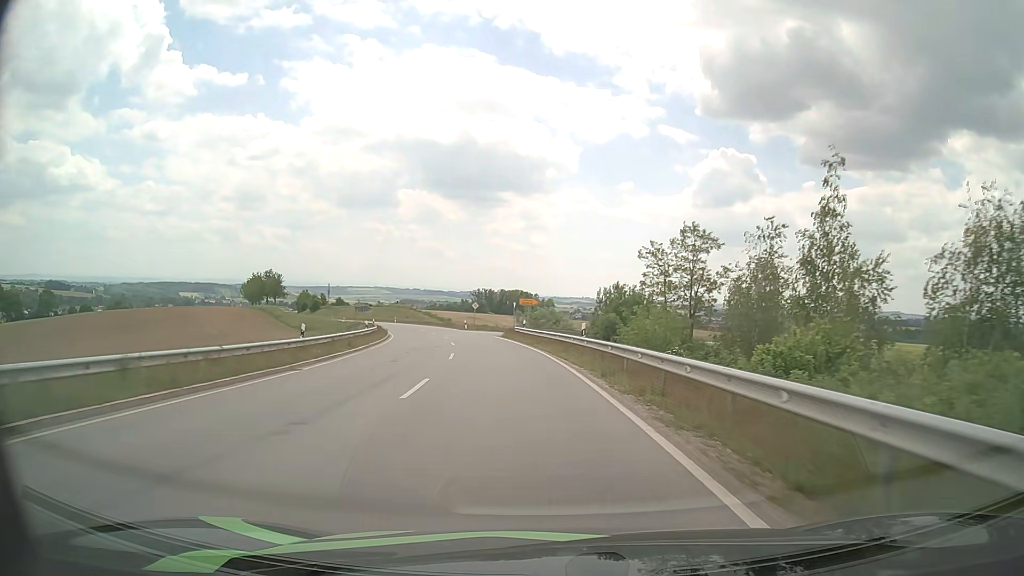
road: secondary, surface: asphalt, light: Day
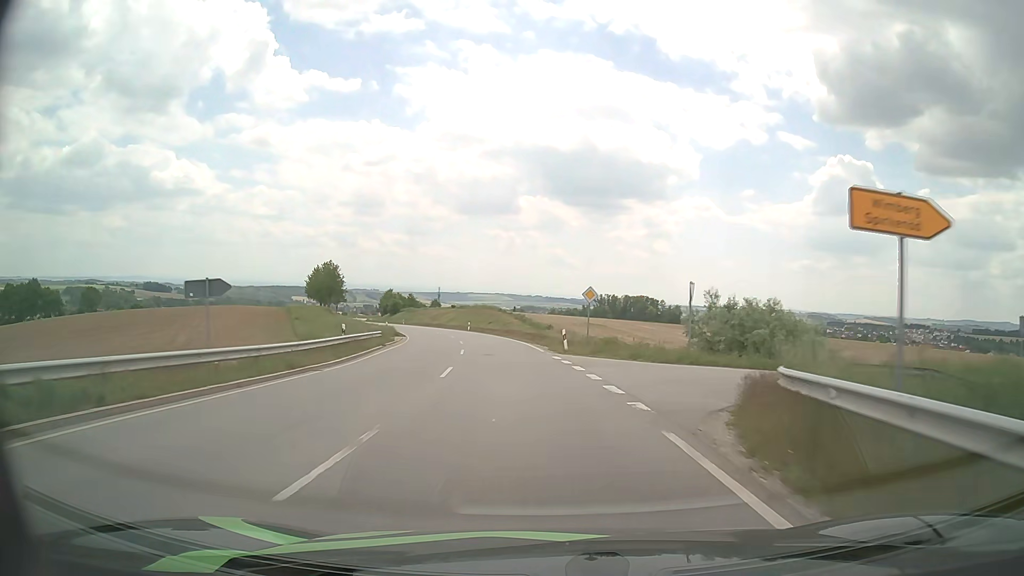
(-4.0, +43.1) m; -10°
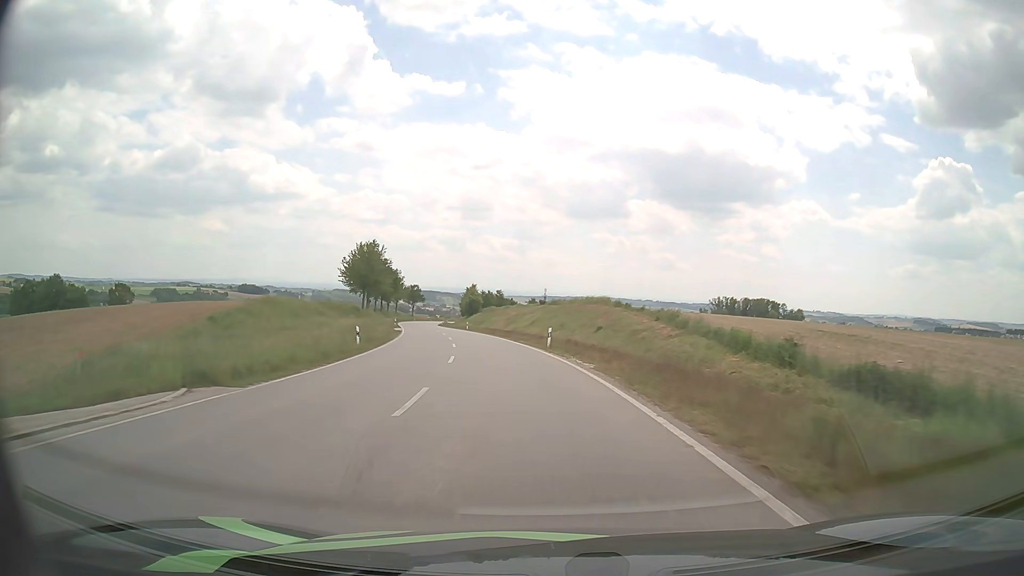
(-3.5, +43.6) m; -9°
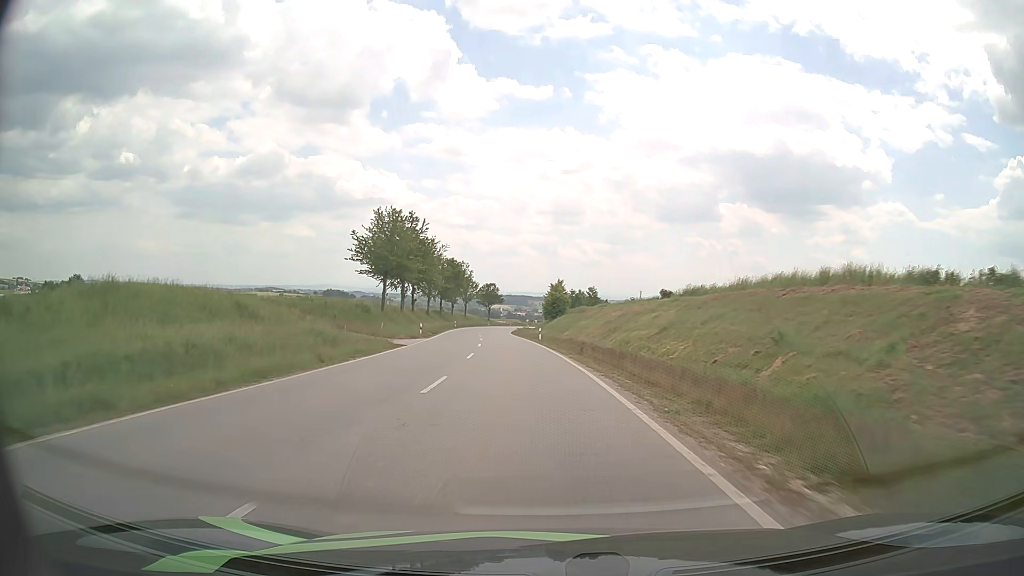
(-2.2, +32.9) m; -8°
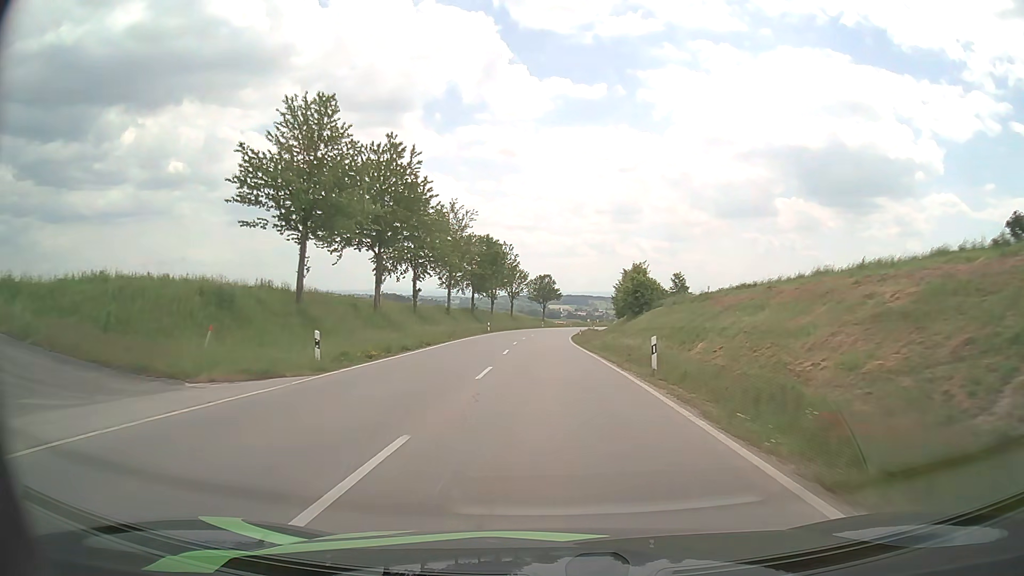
(-1.7, +33.4) m; -5°
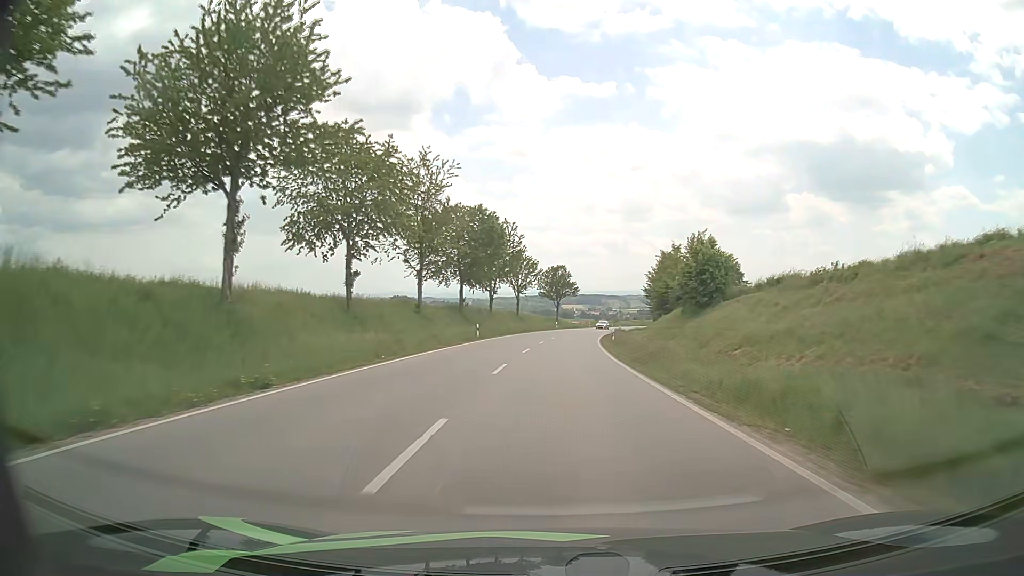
(-0.3, +22.5) m; -1°
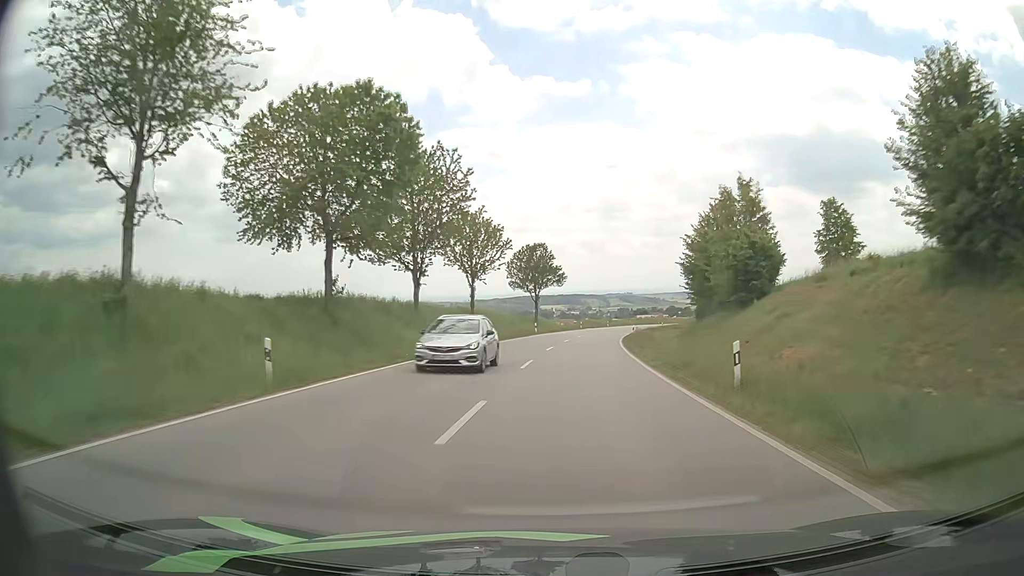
(+0.4, +33.9) m; +2°
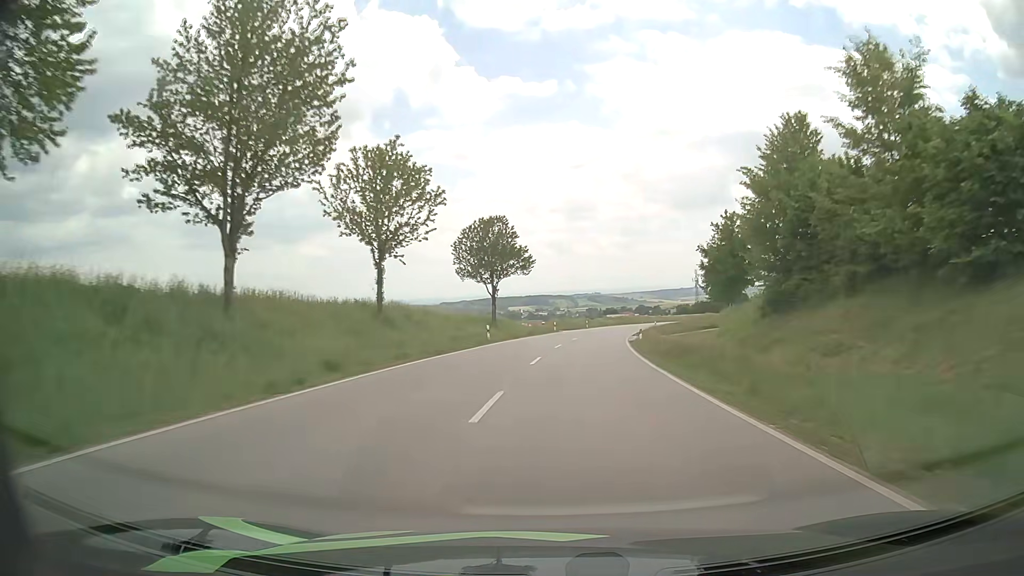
(+0.4, +22.5) m; +3°
(0, +10) (+1, +20) (+1, +30) (+2, +40) (+3, +50) (+5, +60) (+7, +70) (+8, +79) (+11, +89) (+13, +99) m
